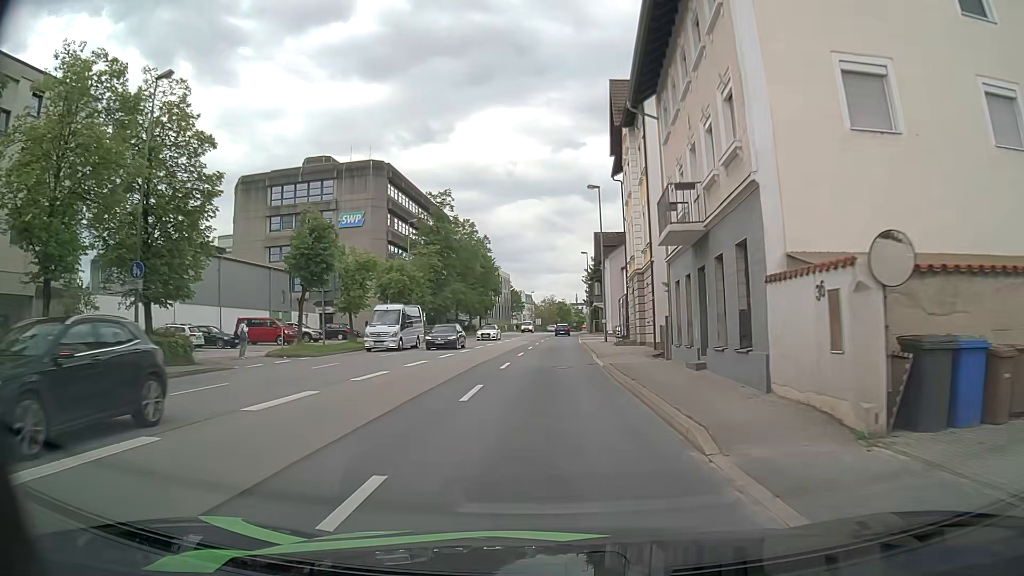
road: primary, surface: asphalt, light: Day
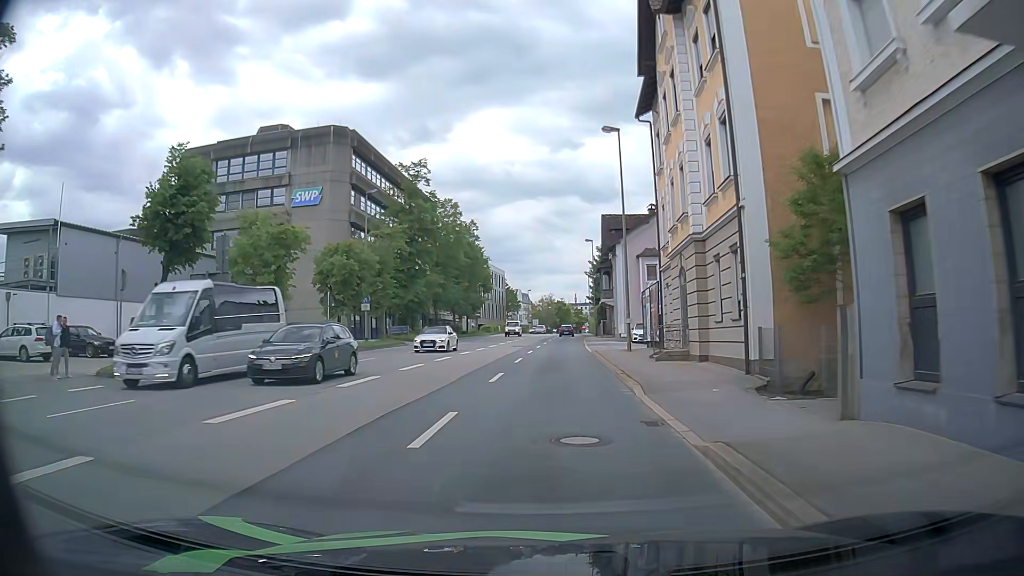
(0.0, +13.5) m; 0°
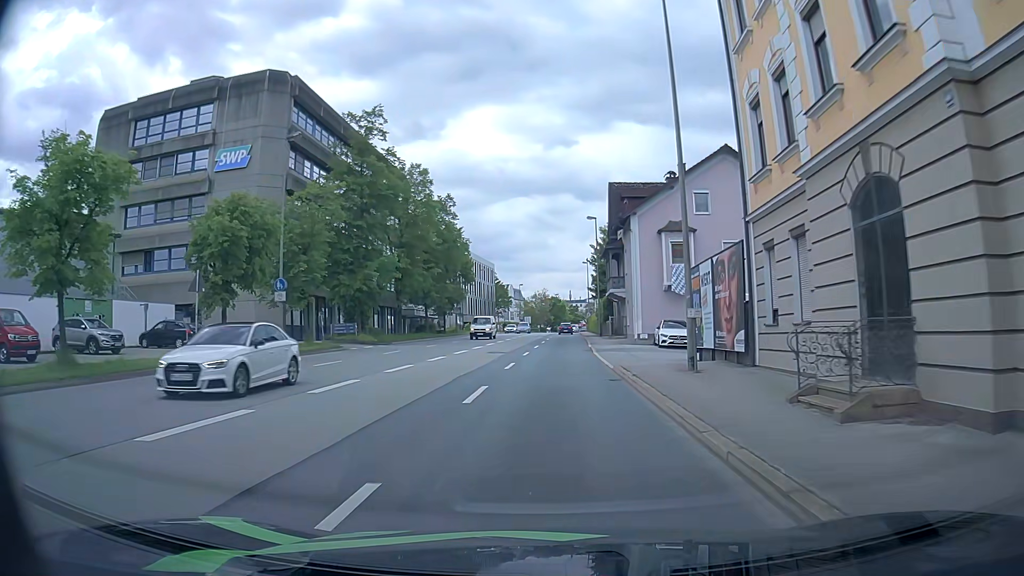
(+0.1, +13.9) m; 0°
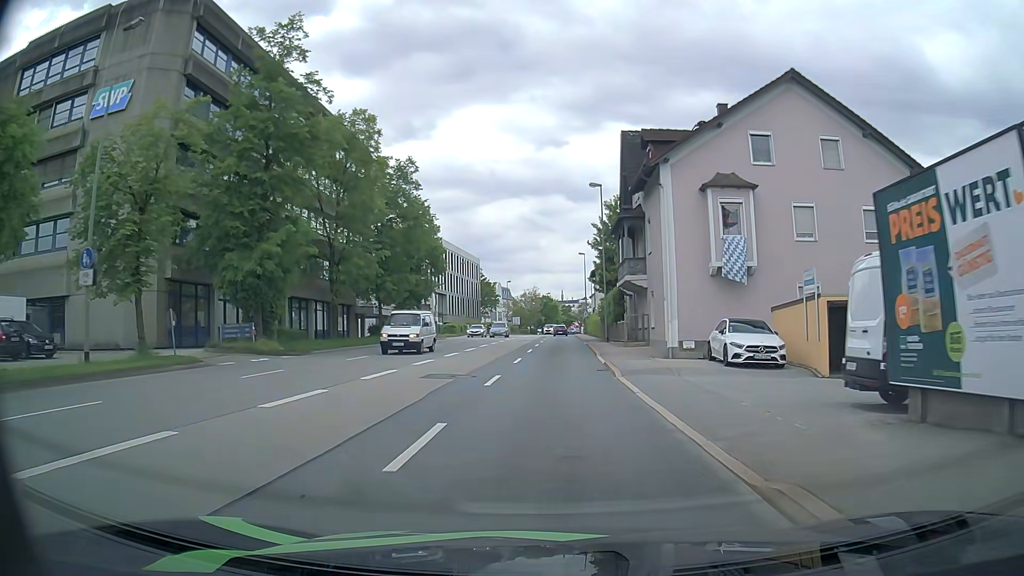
(+0.1, +14.4) m; +1°
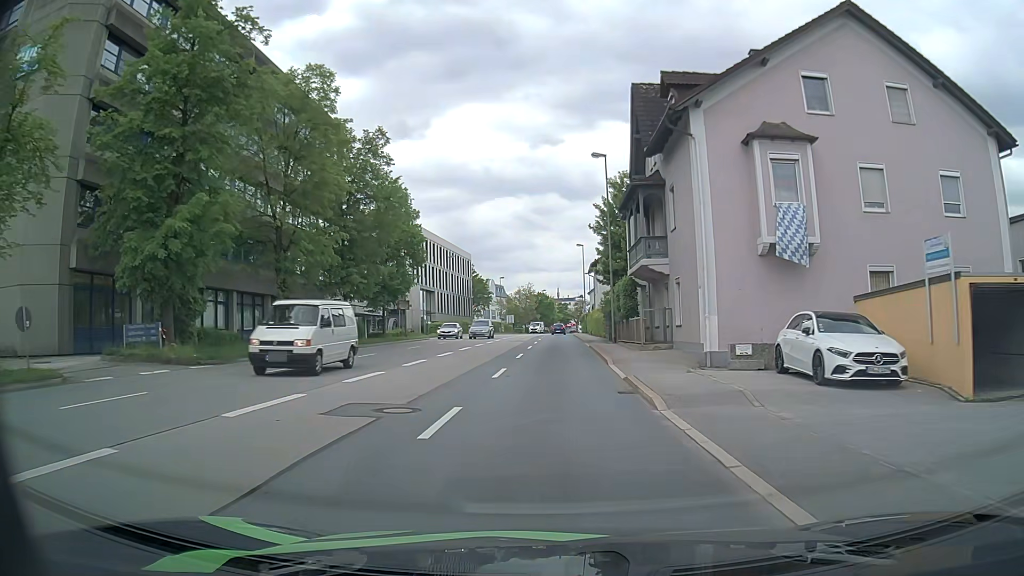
(0.0, +7.4) m; 0°
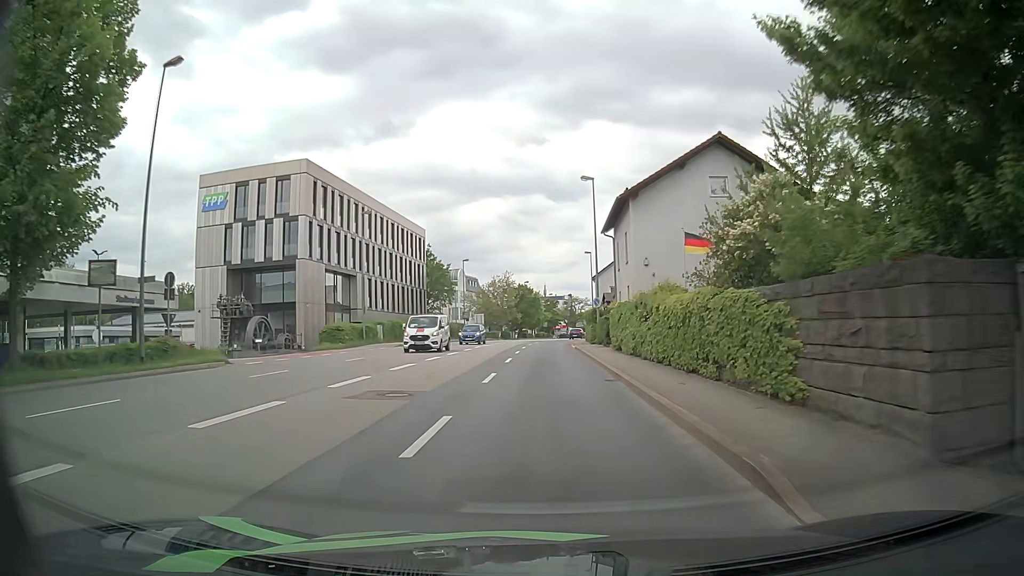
(+0.6, +36.8) m; +2°
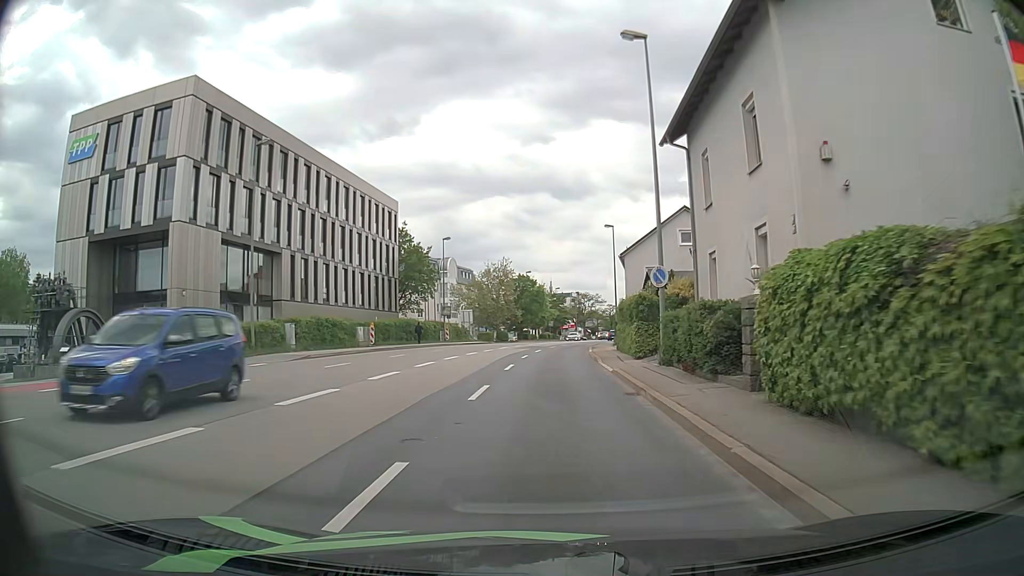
(-0.2, +21.3) m; -1°
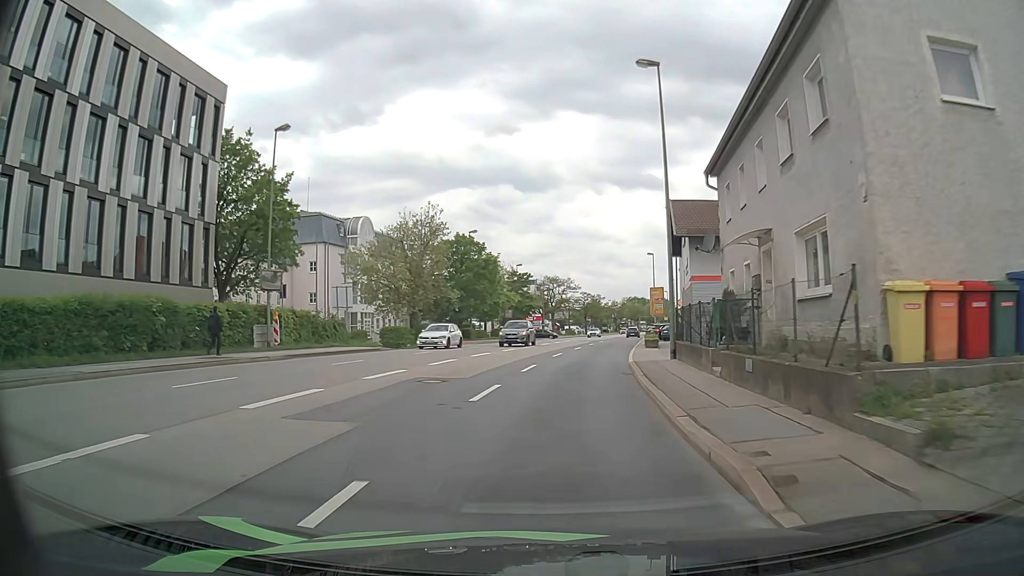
(+0.9, +37.0) m; +3°
(0, +10) (+1, +20) (+2, +30) (+3, +40) (+5, +50) (+6, +60) (+8, +69) (+9, +79) (+11, +89) (+13, +99) m
